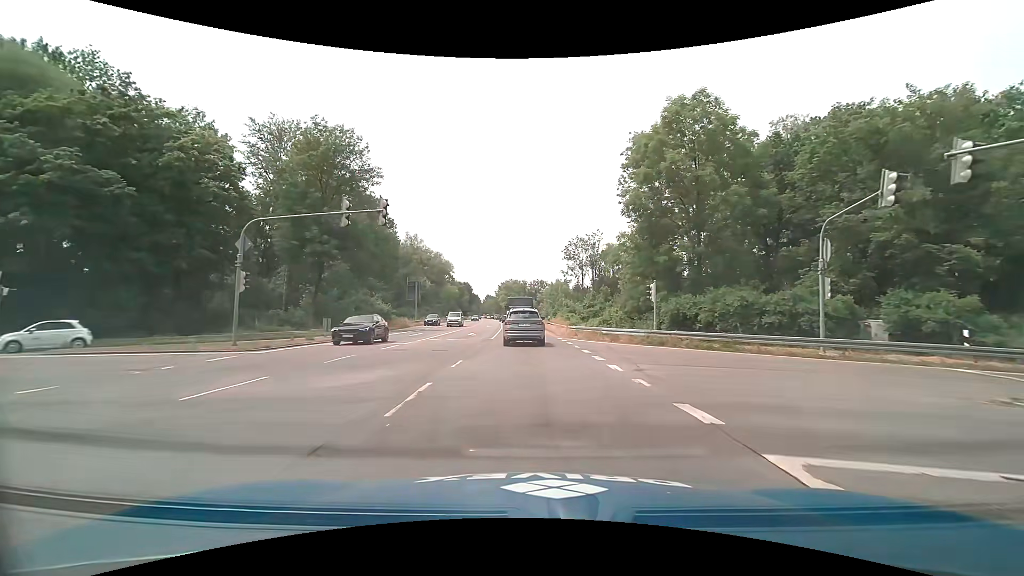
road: trunk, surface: asphalt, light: Day
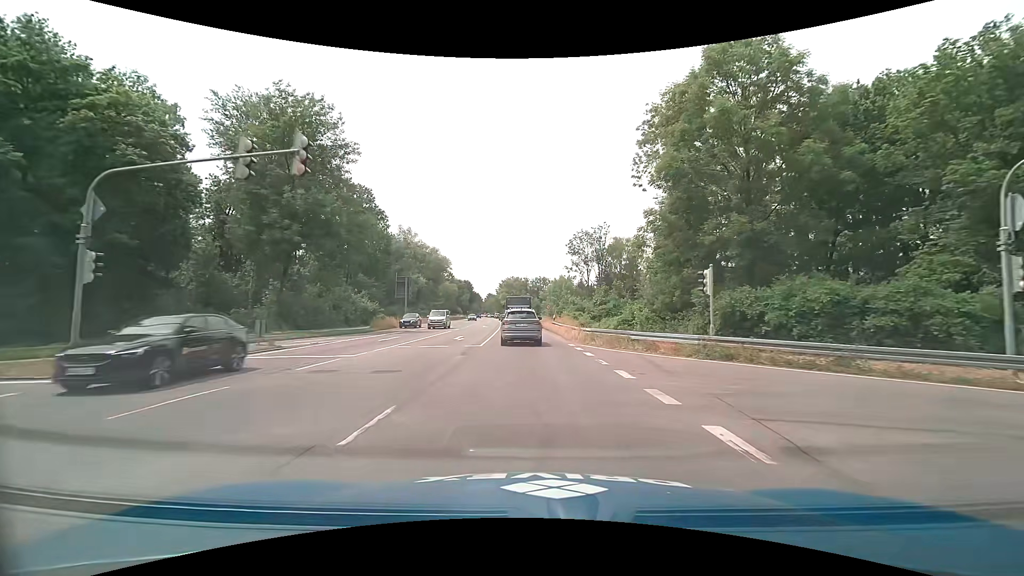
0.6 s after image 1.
(0.0, +7.5) m; 0°
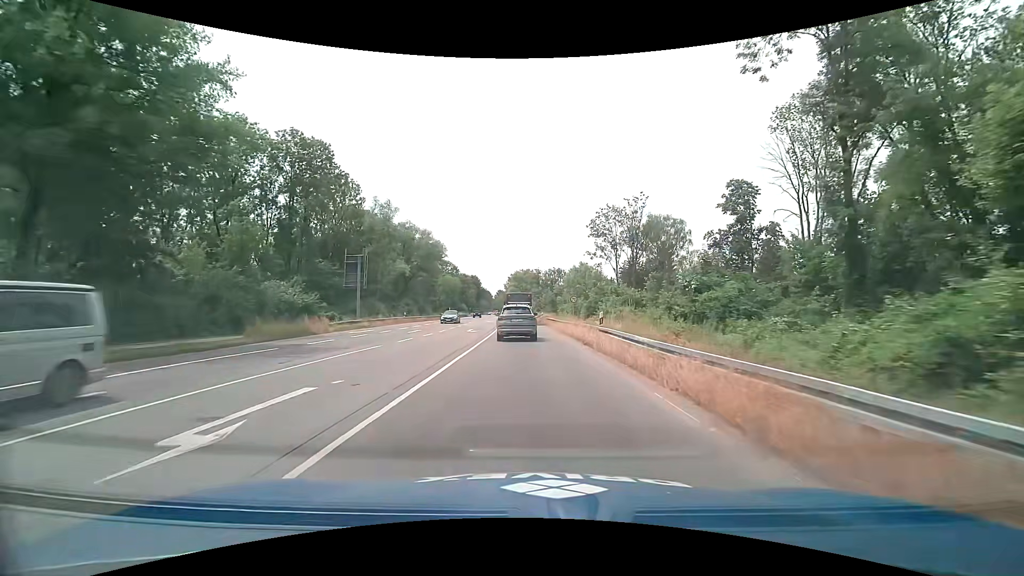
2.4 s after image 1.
(-0.4, +23.6) m; -2°
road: primary
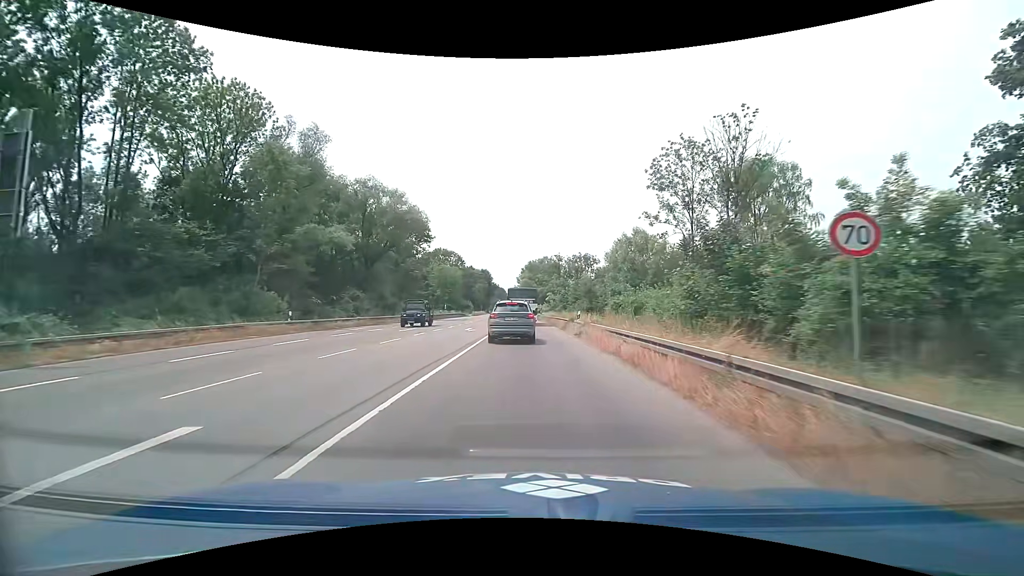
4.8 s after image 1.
(-0.5, +33.6) m; -2°
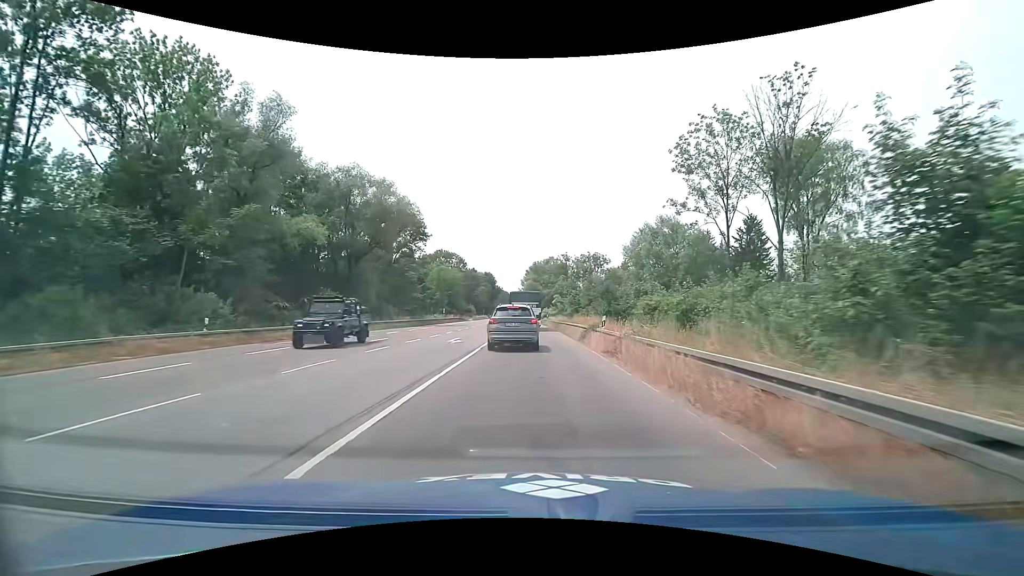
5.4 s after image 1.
(0.0, +8.3) m; 0°
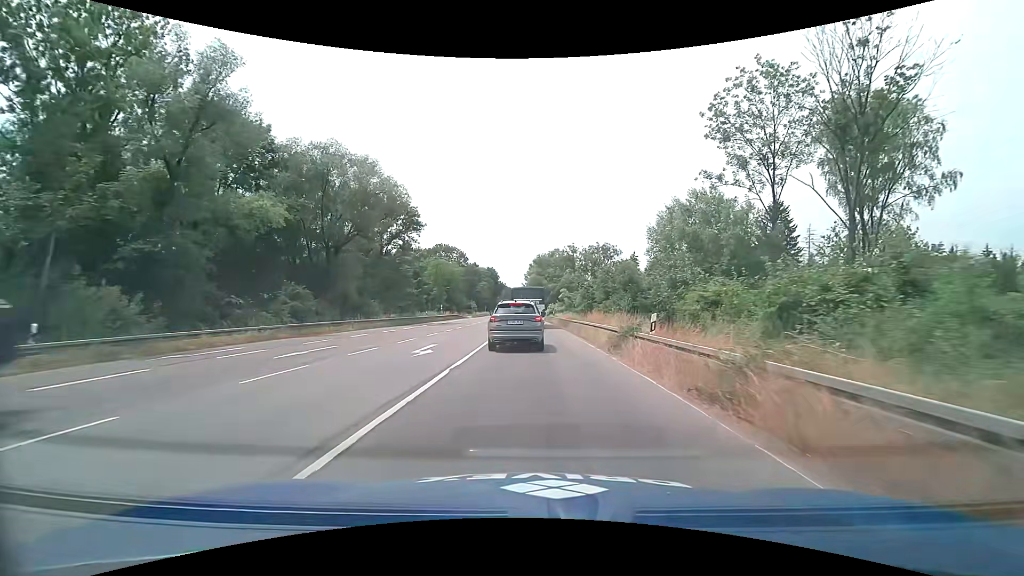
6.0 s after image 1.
(0.0, +7.8) m; -1°
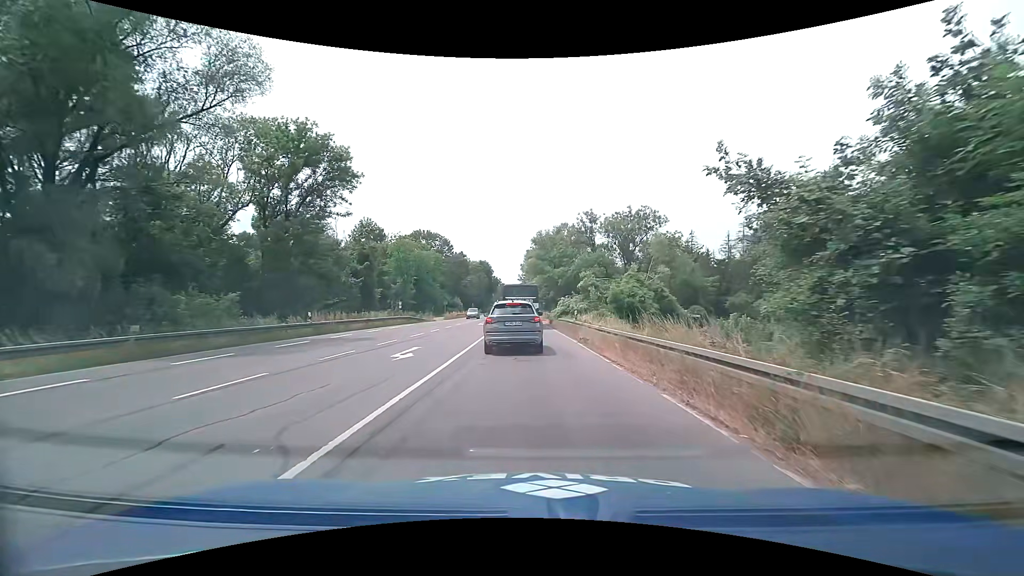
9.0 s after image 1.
(0.0, +31.1) m; 0°
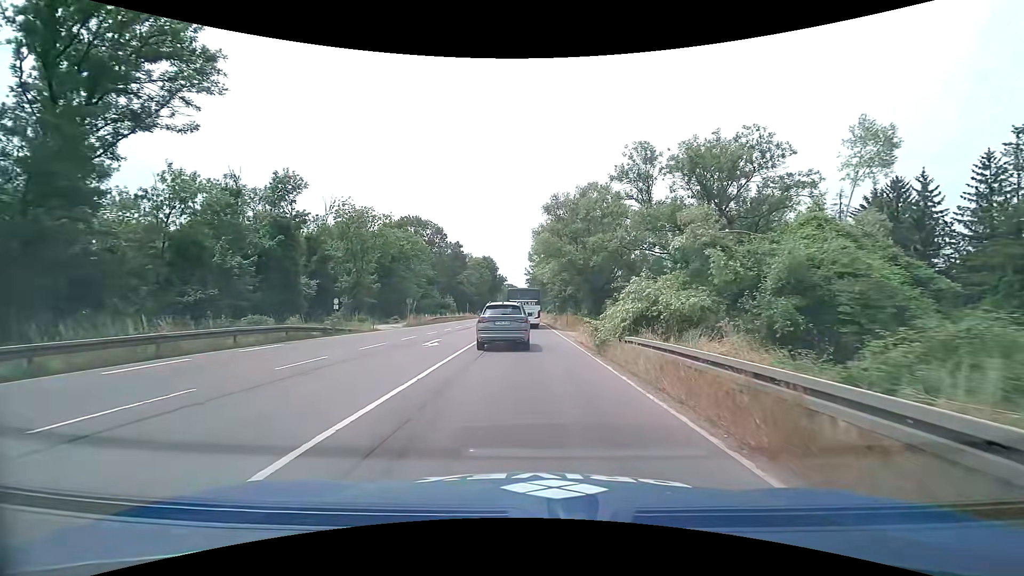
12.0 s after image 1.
(-0.2, +26.4) m; -1°
(0, +10) (0, +20) (0, +30) (0, +40) (0, +50) (0, +60) (0, +70) (0, +80) (-1, +90) (-1, +100) m
